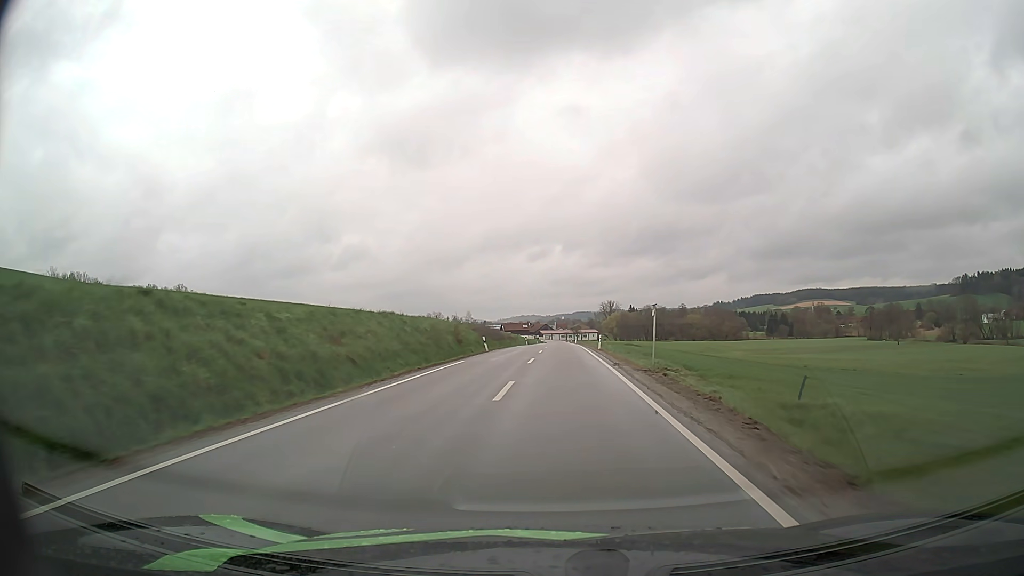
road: secondary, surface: asphalt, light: Day
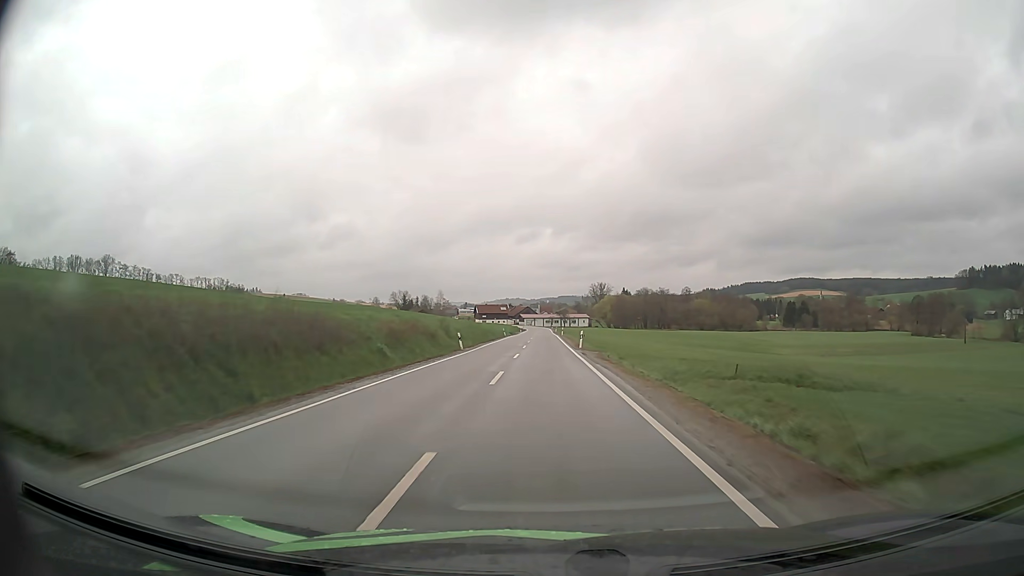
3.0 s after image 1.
(+1.0, +57.3) m; +1°
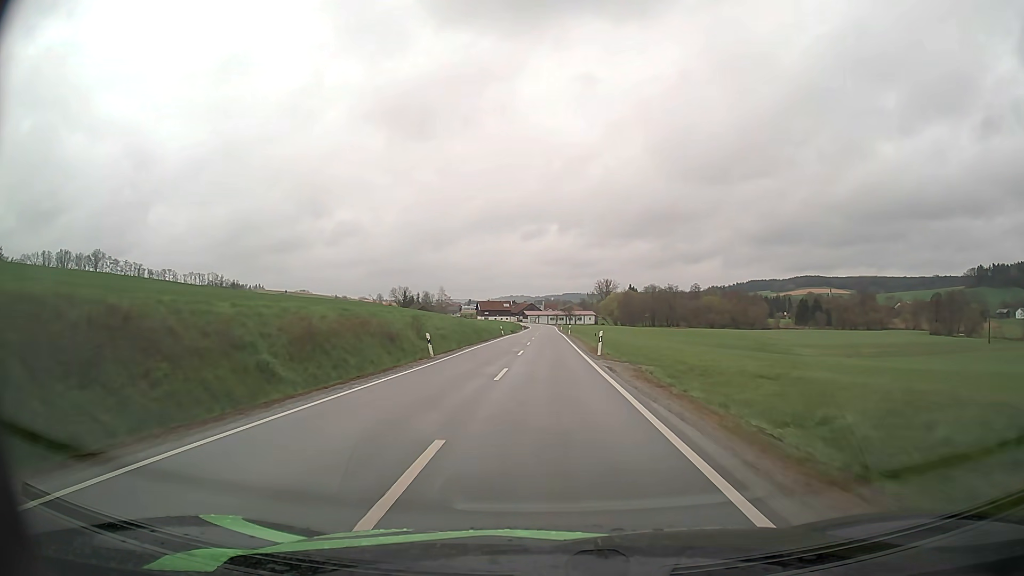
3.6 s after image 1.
(-0.1, +11.4) m; 0°
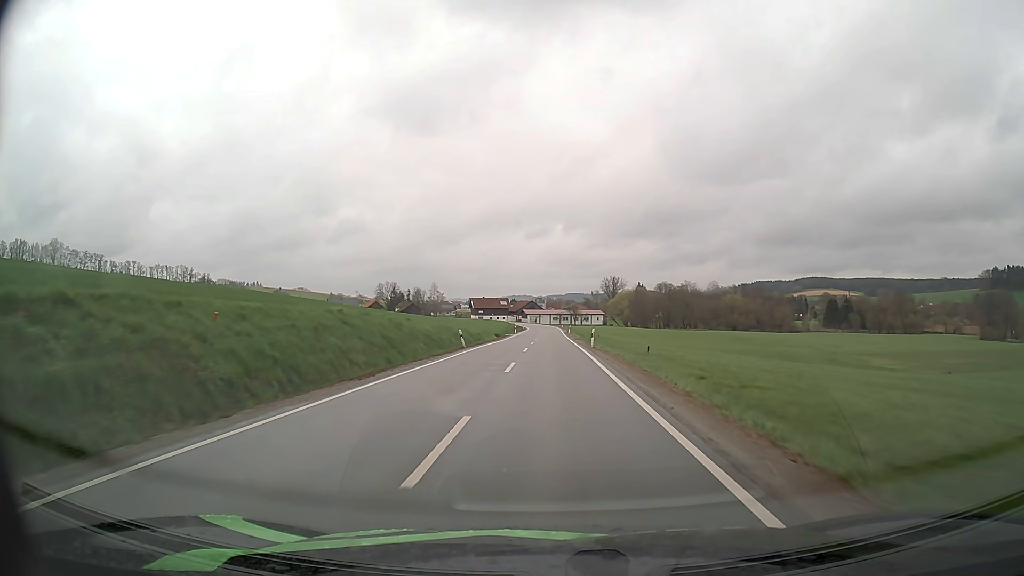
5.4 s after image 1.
(-0.1, +34.3) m; 0°
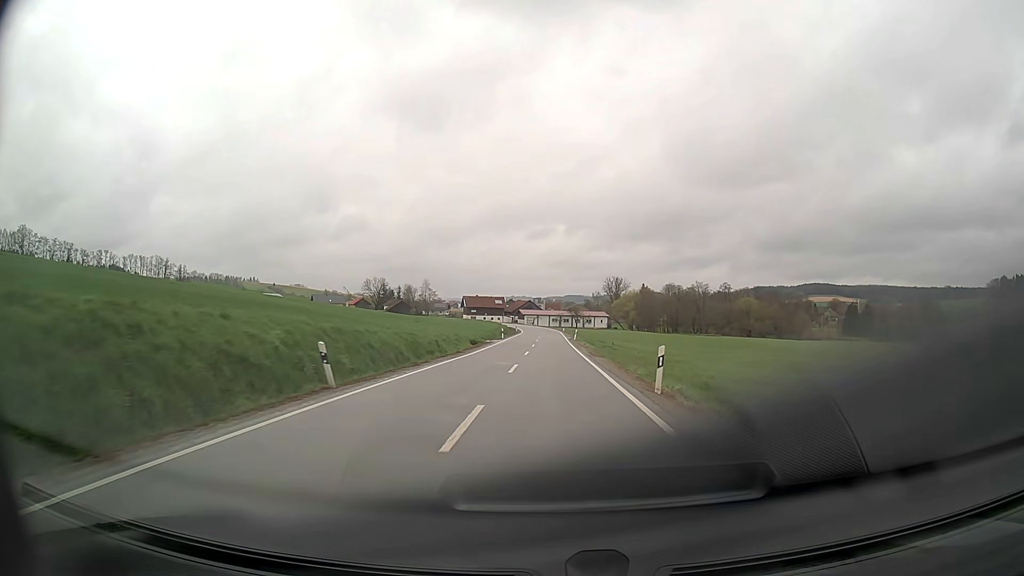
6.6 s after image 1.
(0.0, +22.5) m; 0°
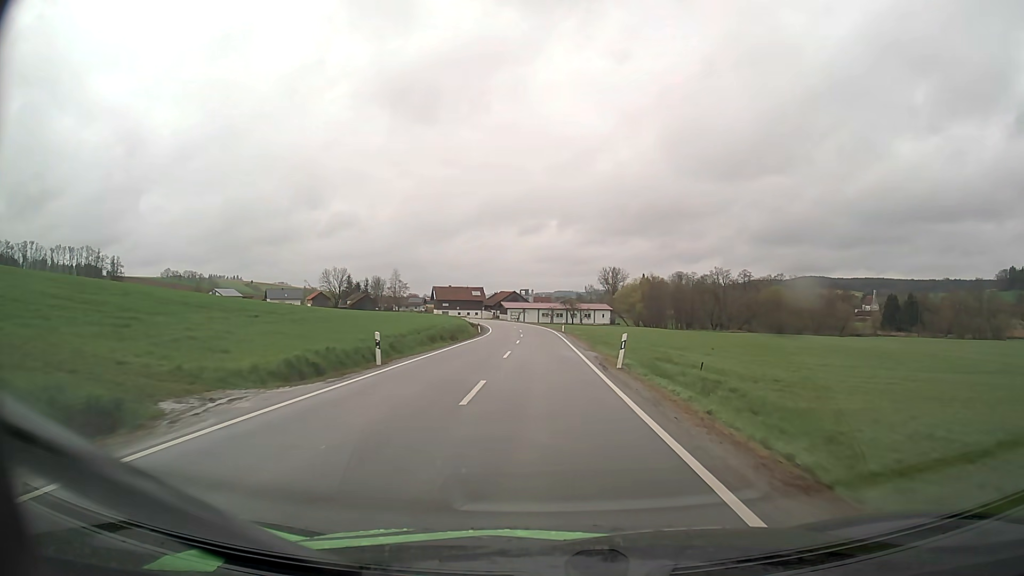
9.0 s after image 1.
(+0.3, +45.2) m; +1°
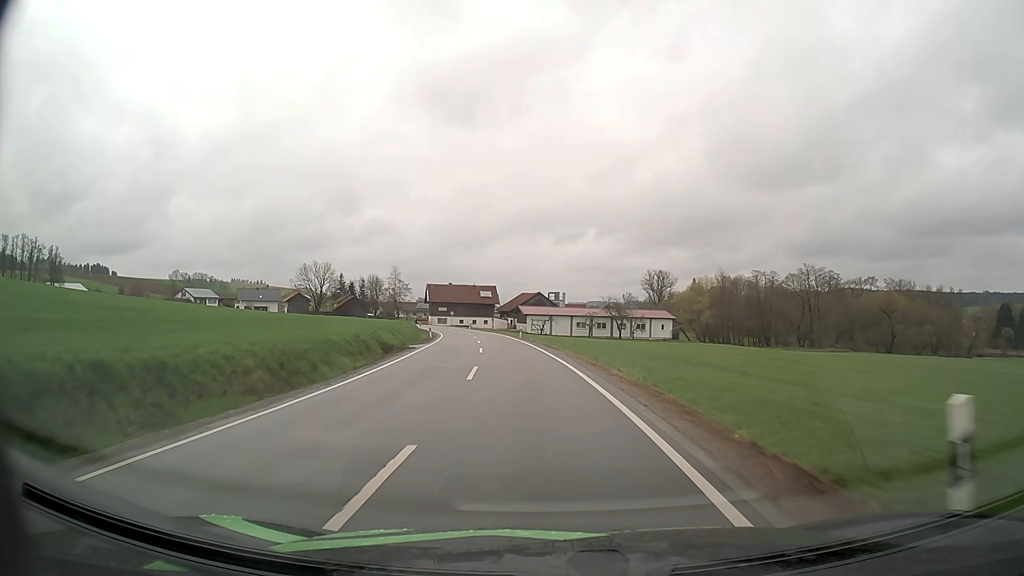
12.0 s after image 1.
(-0.9, +55.2) m; -3°
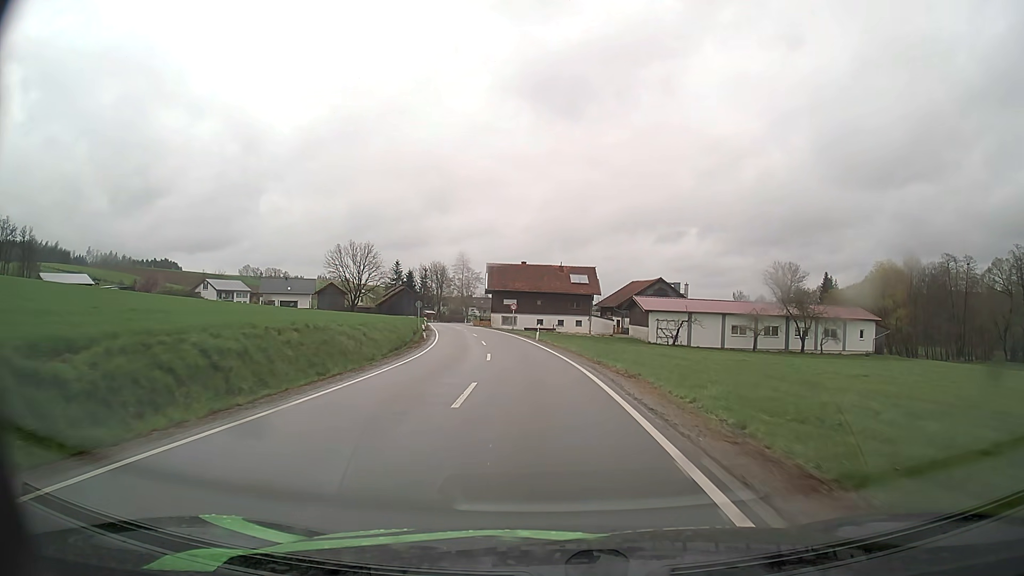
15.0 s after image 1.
(-4.1, +53.0) m; -8°
(0, +10) (-1, +20) (-1, +30) (-2, +40) (-4, +50) (-5, +60) (-7, +69) (-9, +79) (-11, +89) (-13, +99) m
